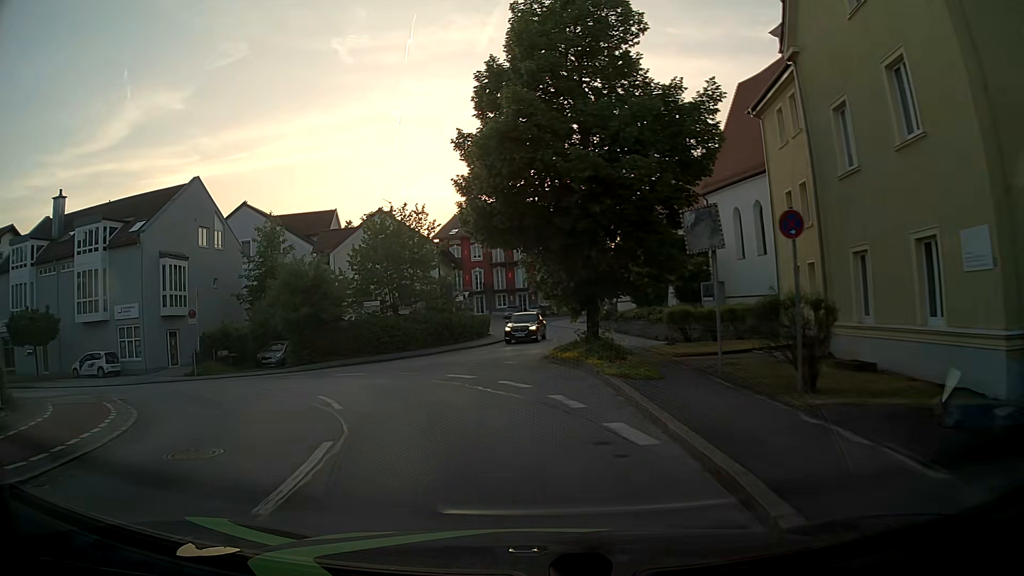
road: unclassified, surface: asphalt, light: Day
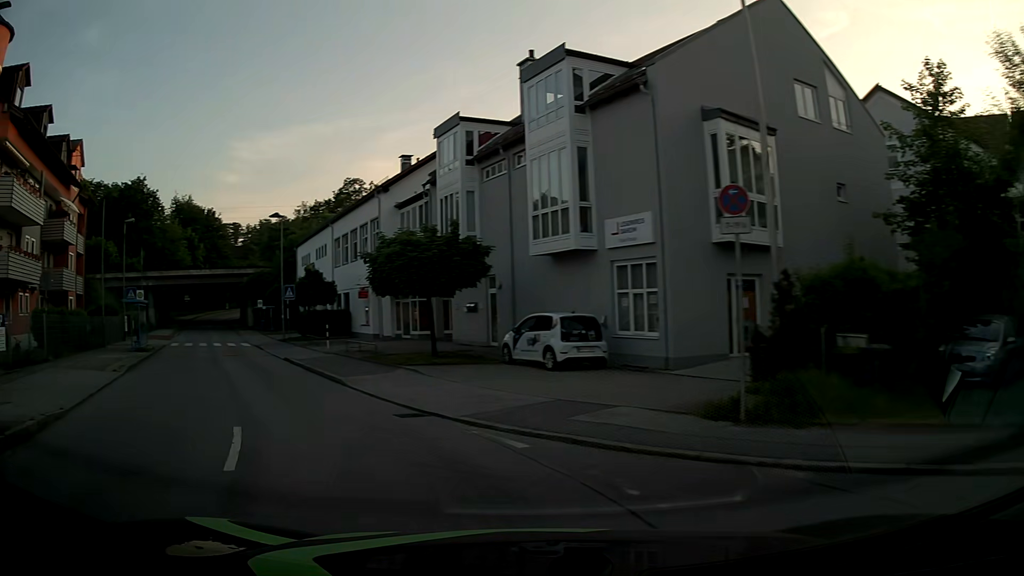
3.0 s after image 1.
(-9.0, +21.1) m; -56°
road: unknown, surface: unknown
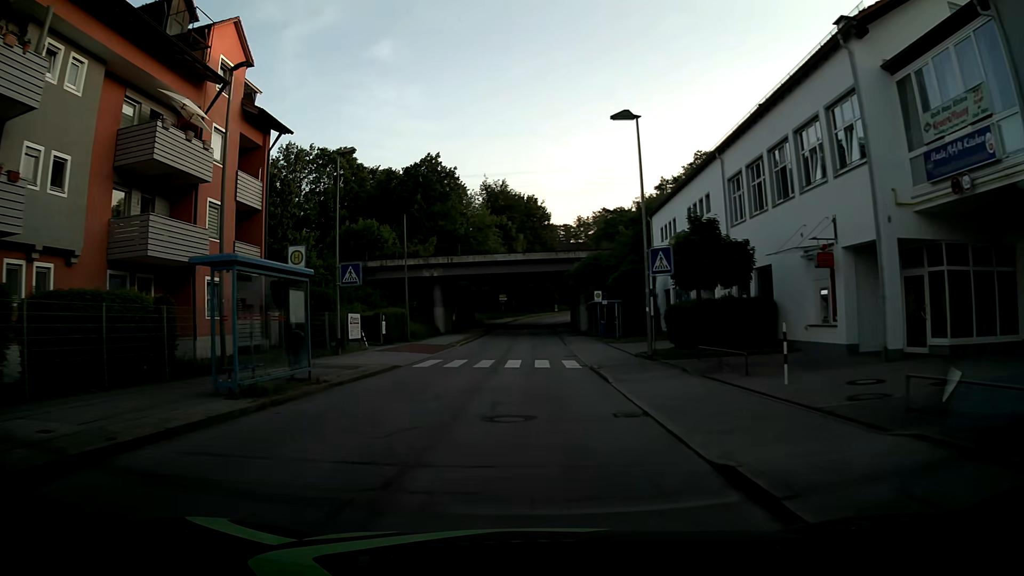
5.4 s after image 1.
(-8.2, +20.2) m; -29°
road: unclassified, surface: asphalt
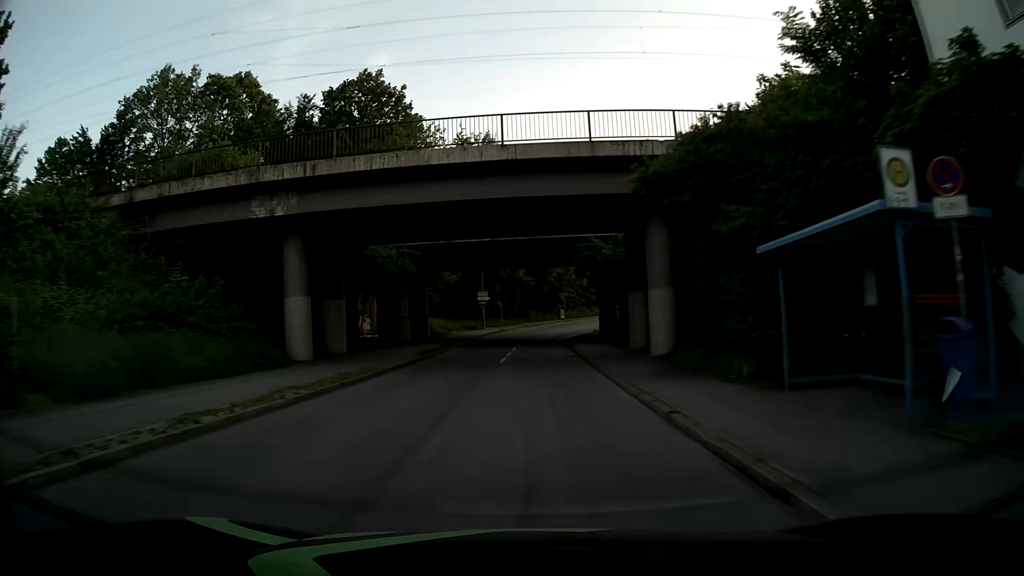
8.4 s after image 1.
(-0.1, +35.7) m; 0°
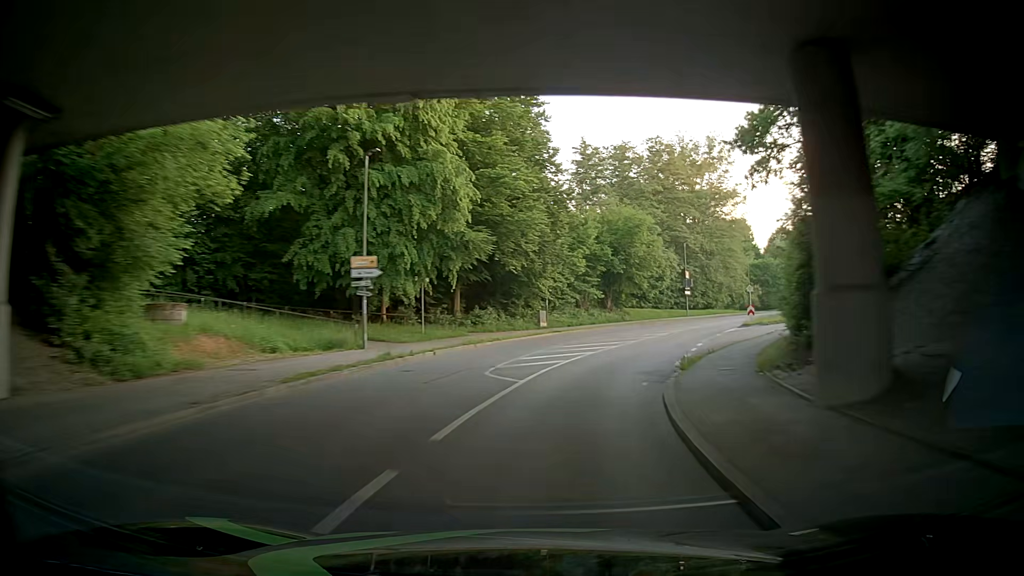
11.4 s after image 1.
(+0.2, +39.0) m; +3°
